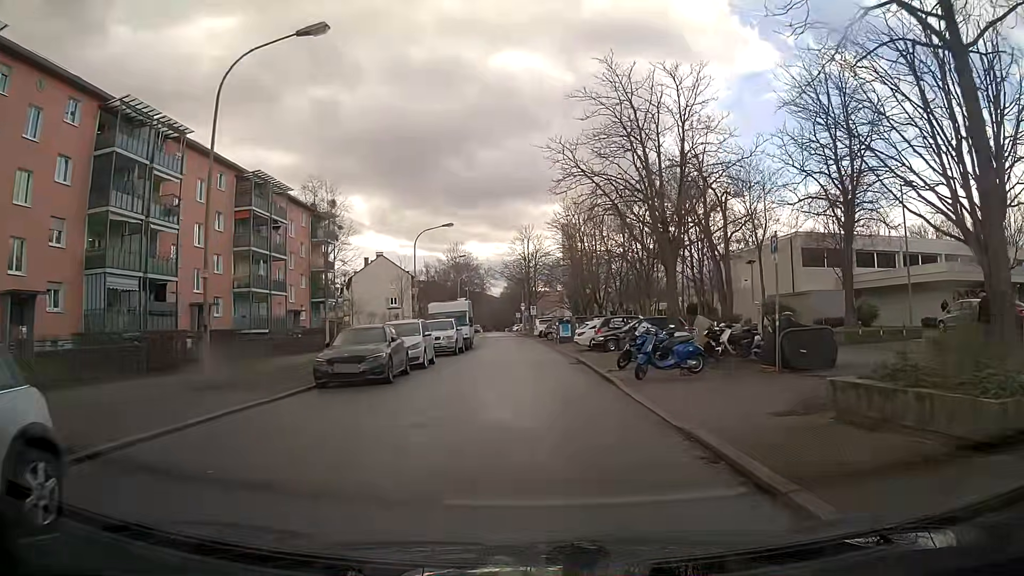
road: residential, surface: asphalt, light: Day
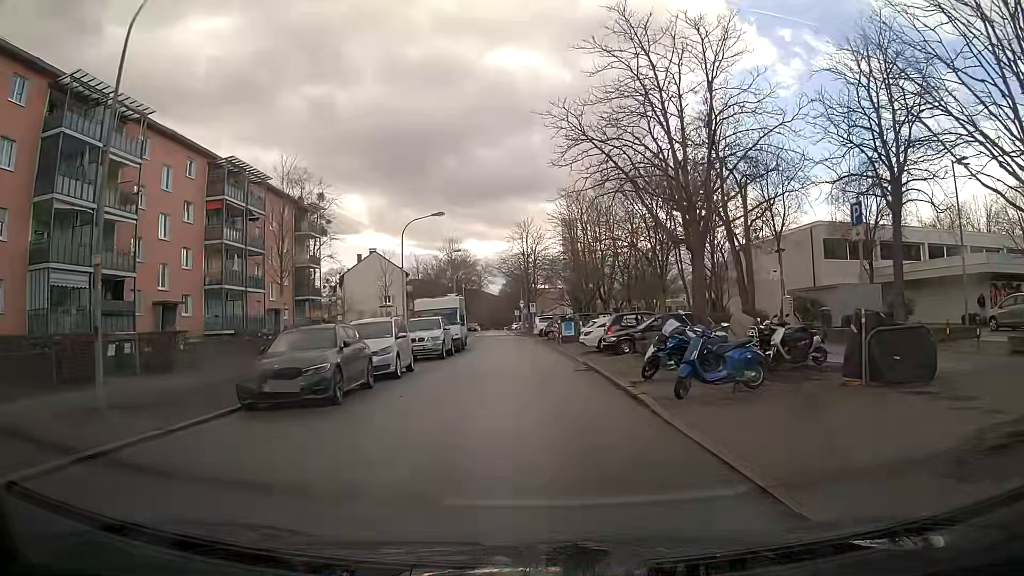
(0.0, +4.3) m; 0°
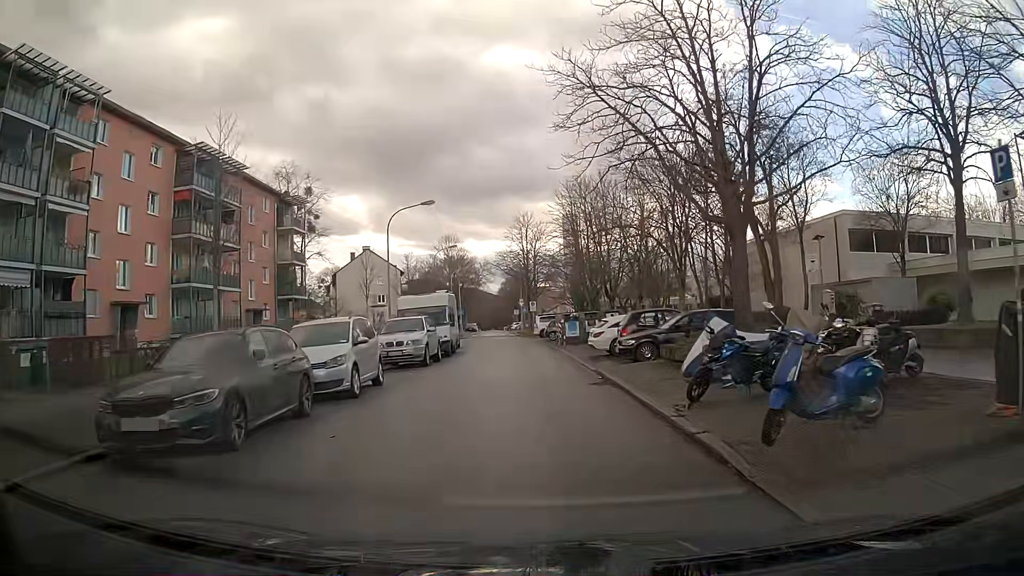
(0.0, +4.3) m; 0°
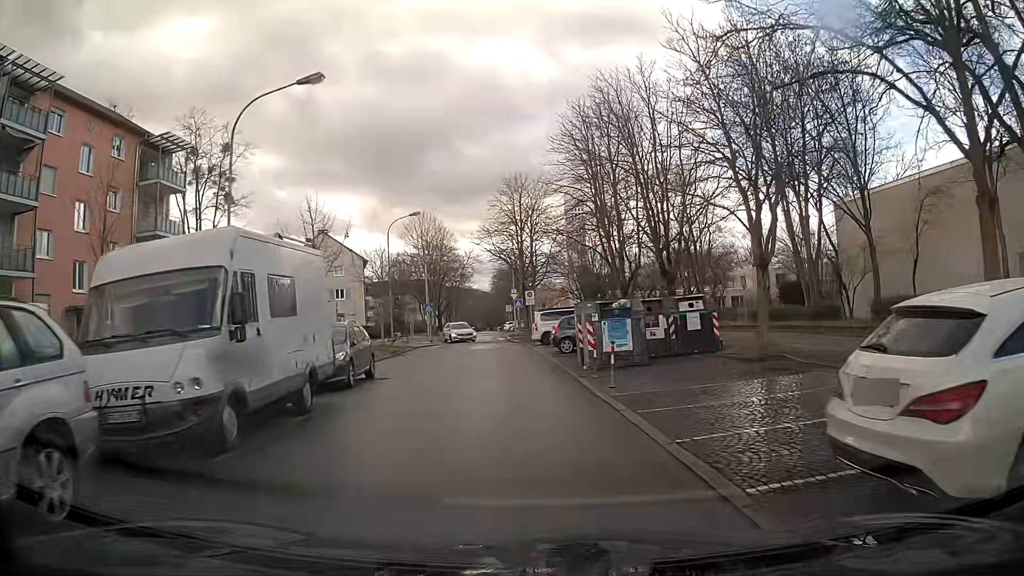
(0.0, +21.0) m; 0°
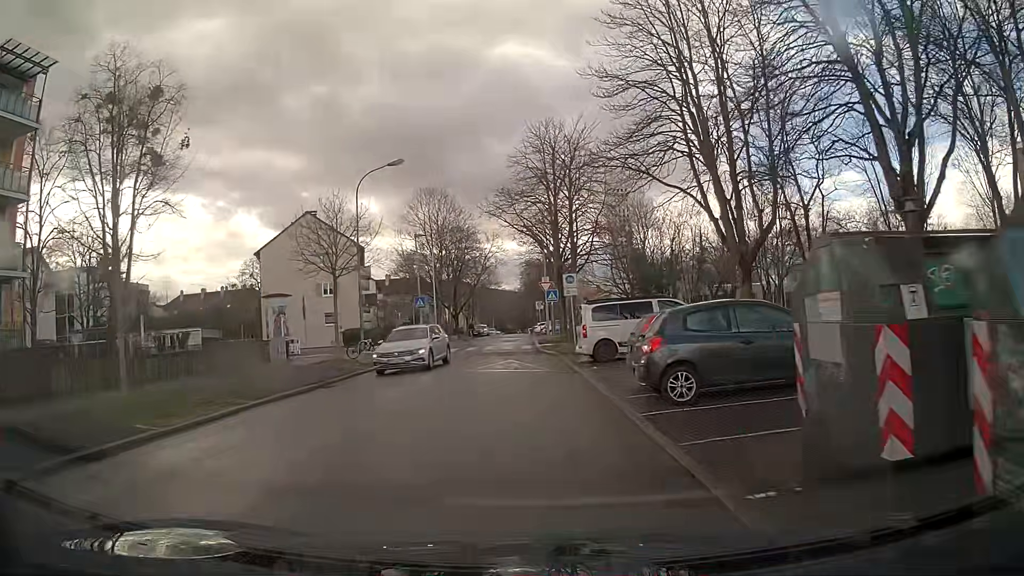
(-0.4, +16.2) m; -3°
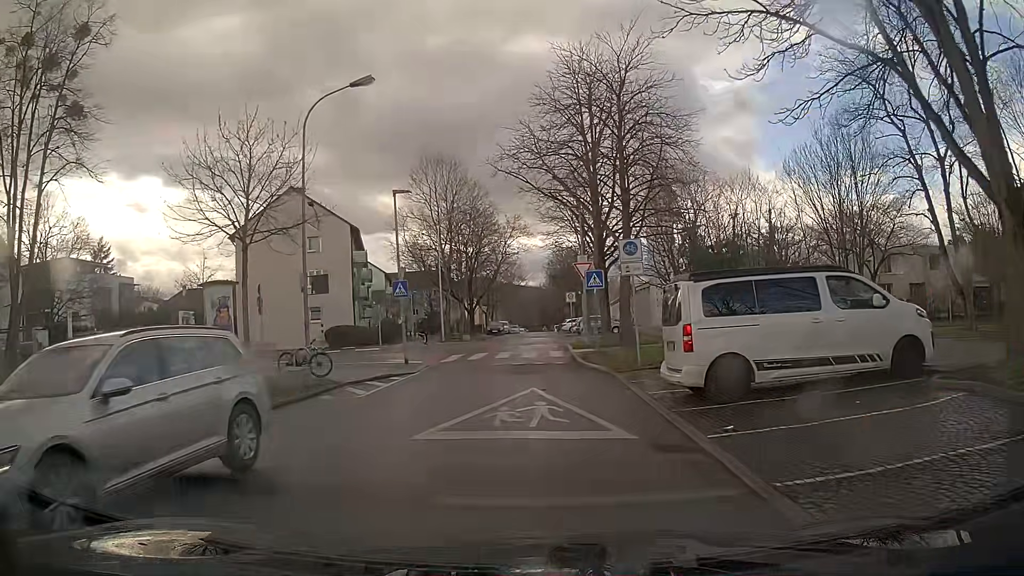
(-0.3, +11.2) m; -3°
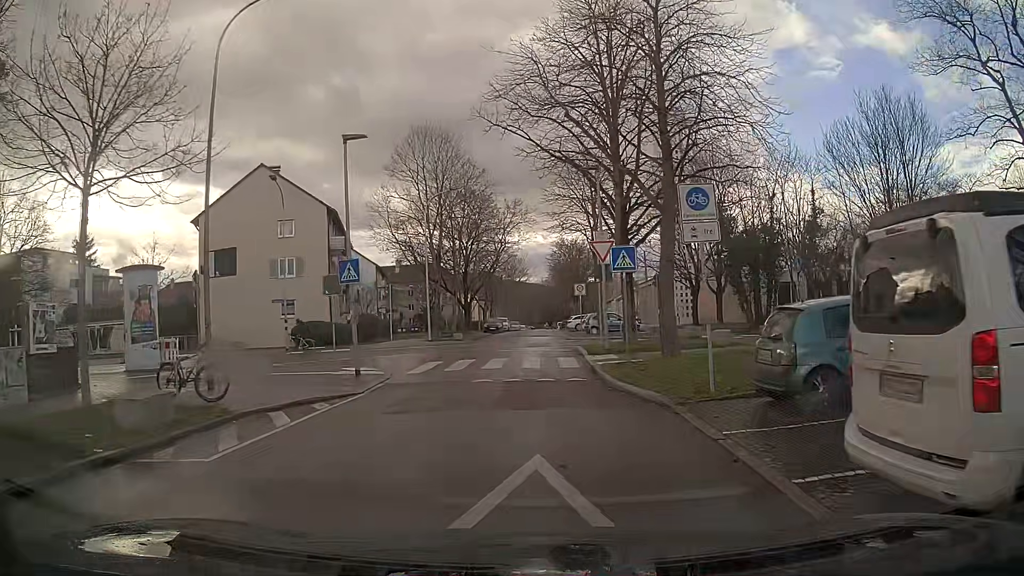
(-0.1, +6.9) m; 0°
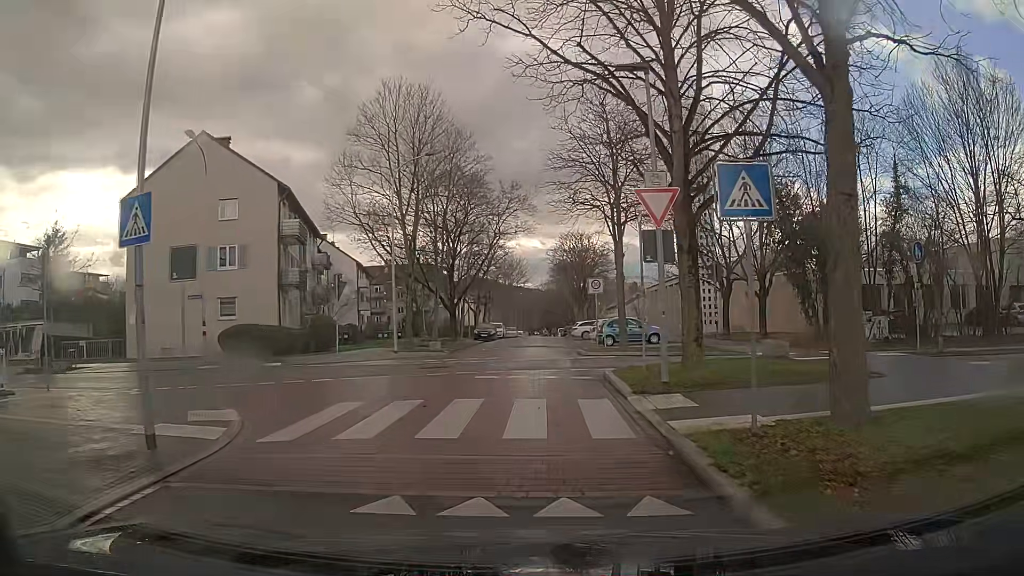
(+0.1, +9.7) m; +1°
(0, +10) (-3, +19) (-13, +21) (-23, +21) (-33, +20) (-43, +20) (-53, +19) (-63, +18) (-73, +18) (-83, +17) m
